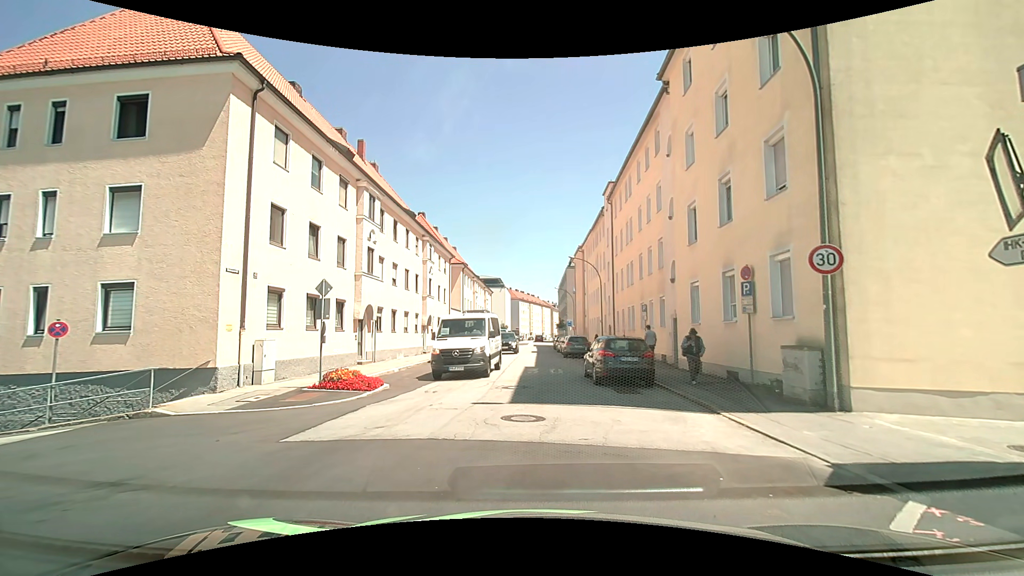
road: tertiary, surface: asphalt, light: Day
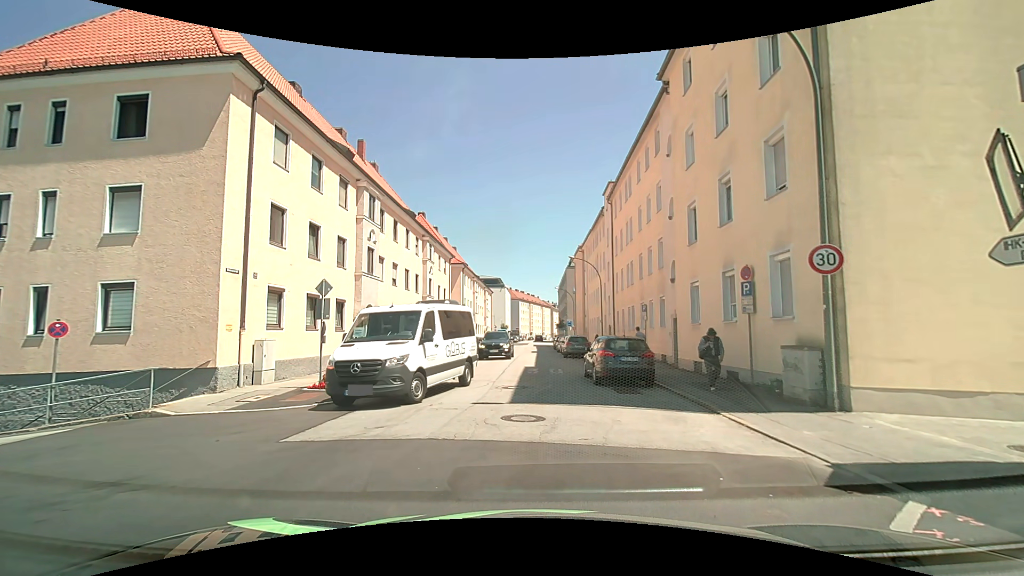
(0.0, 0.0) m; 0°
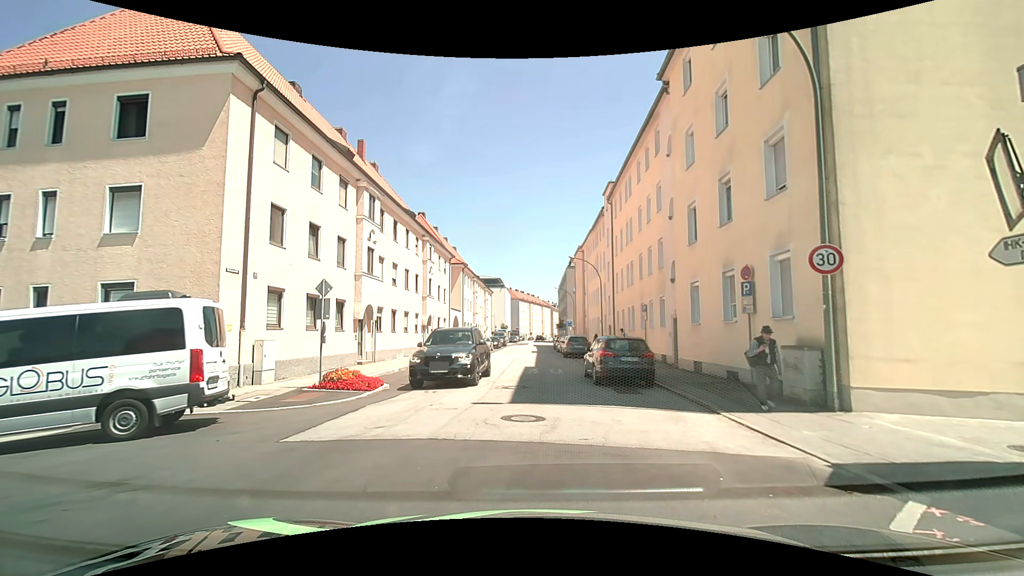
(0.0, 0.0) m; 0°
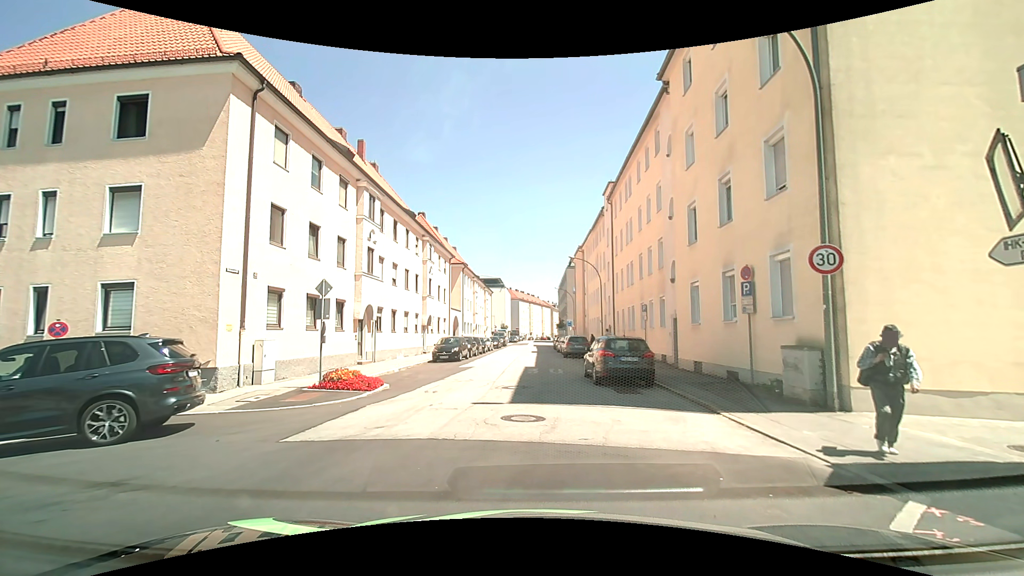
(0.0, 0.0) m; 0°
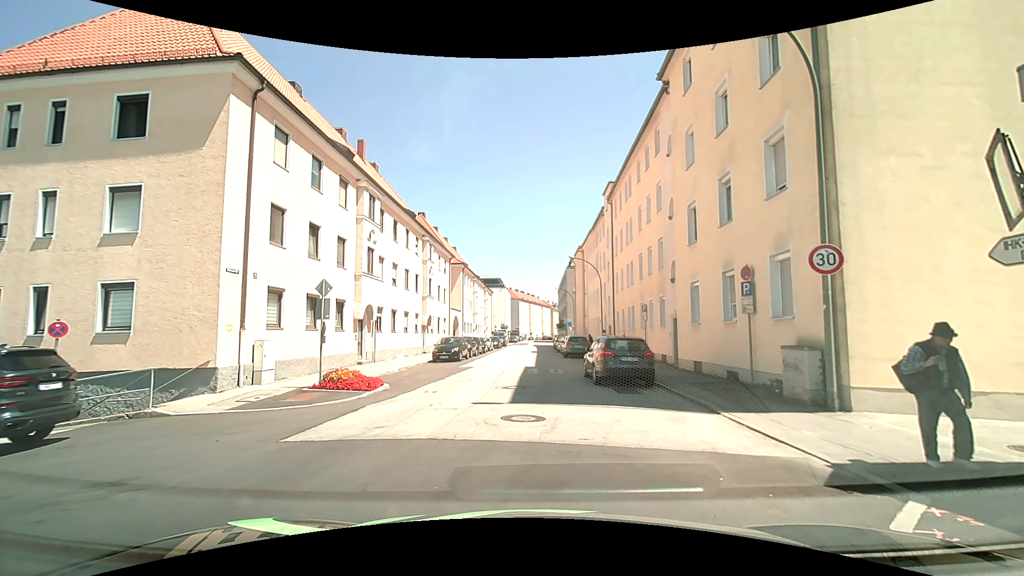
(0.0, 0.0) m; 0°
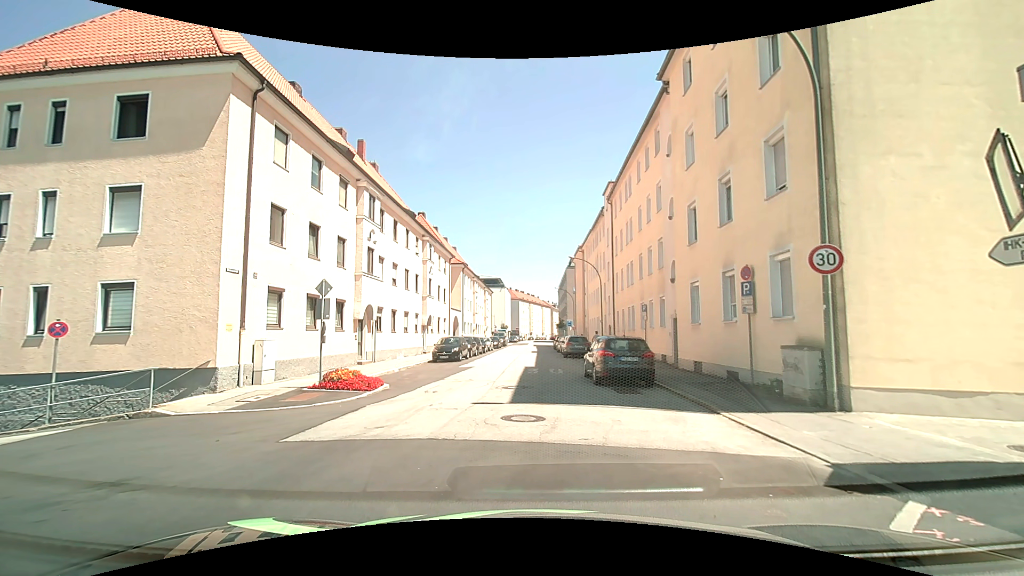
(0.0, 0.0) m; 0°
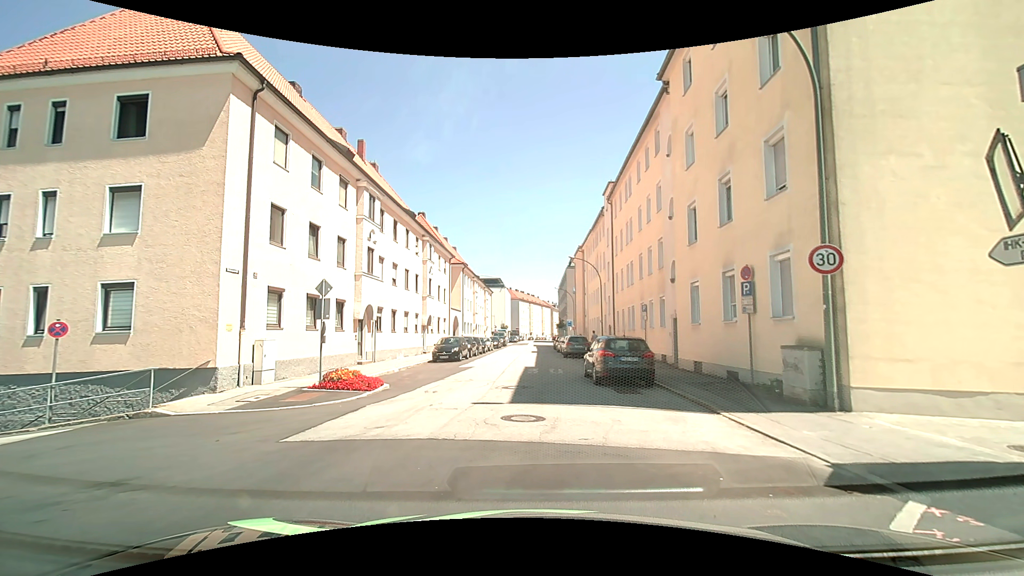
(0.0, 0.0) m; 0°
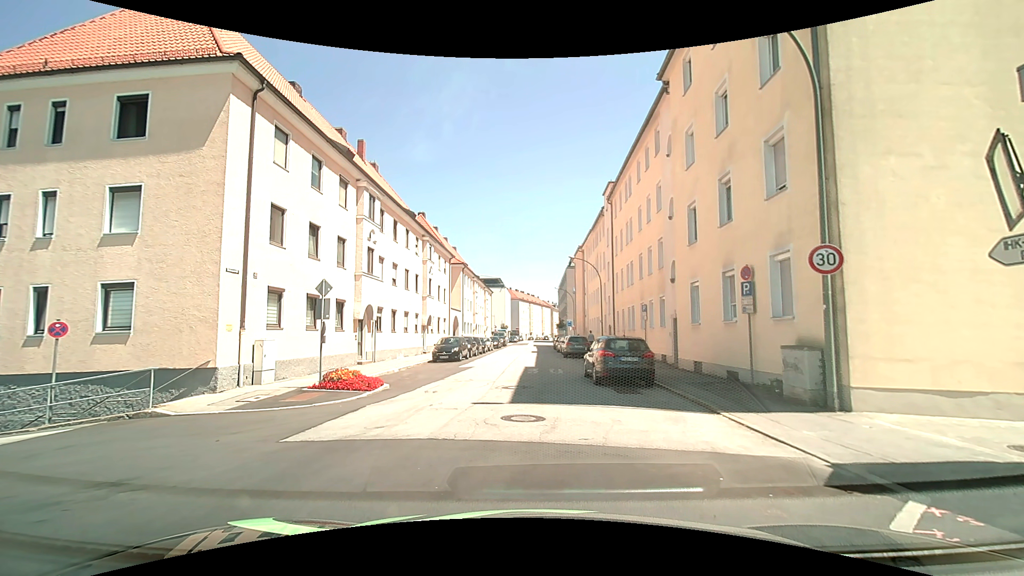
(0.0, 0.0) m; 0°
